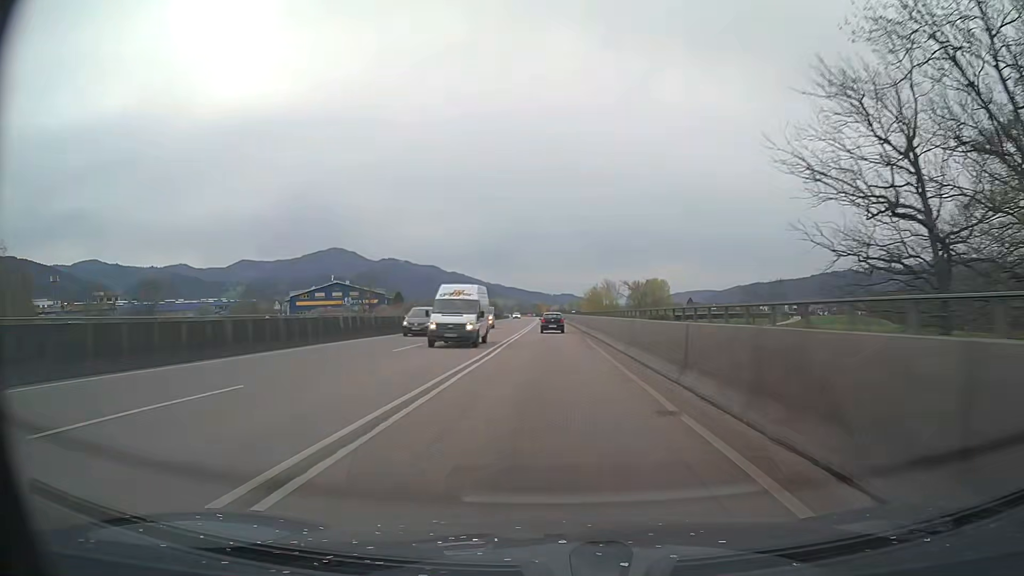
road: trunk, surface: asphalt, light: Day
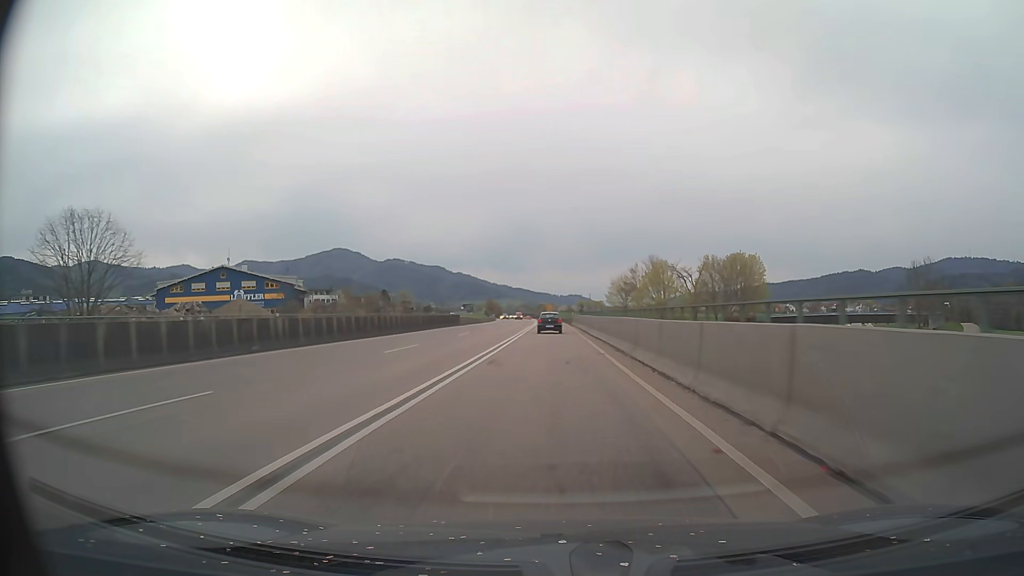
(-0.3, +73.4) m; -1°
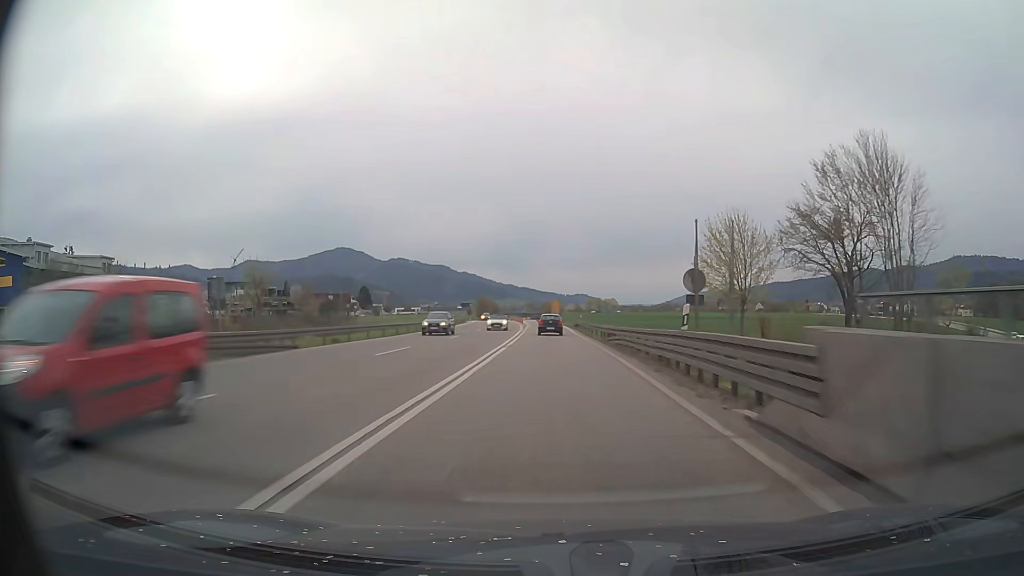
(-0.1, +72.4) m; -1°
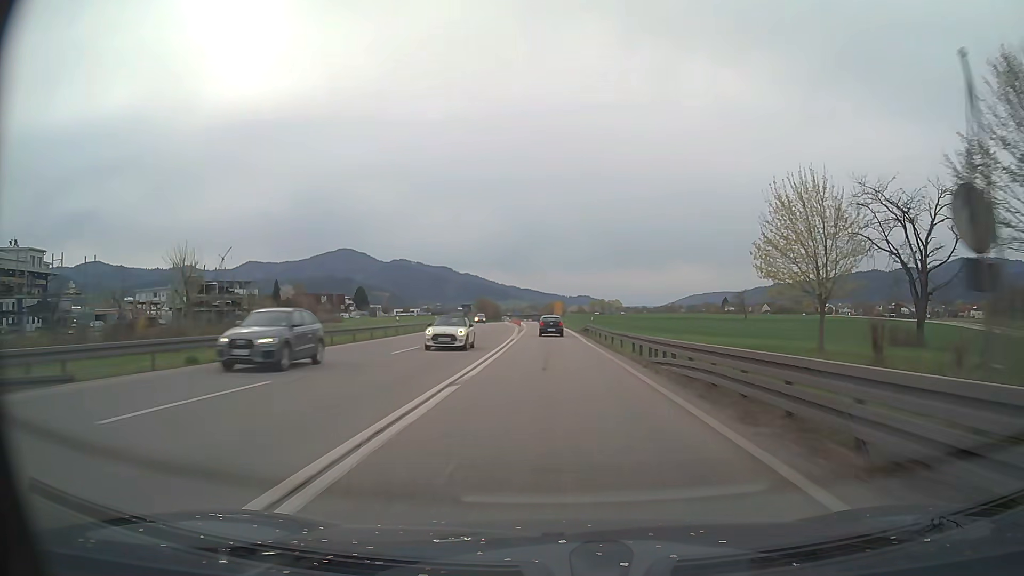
(0.0, +14.5) m; 0°
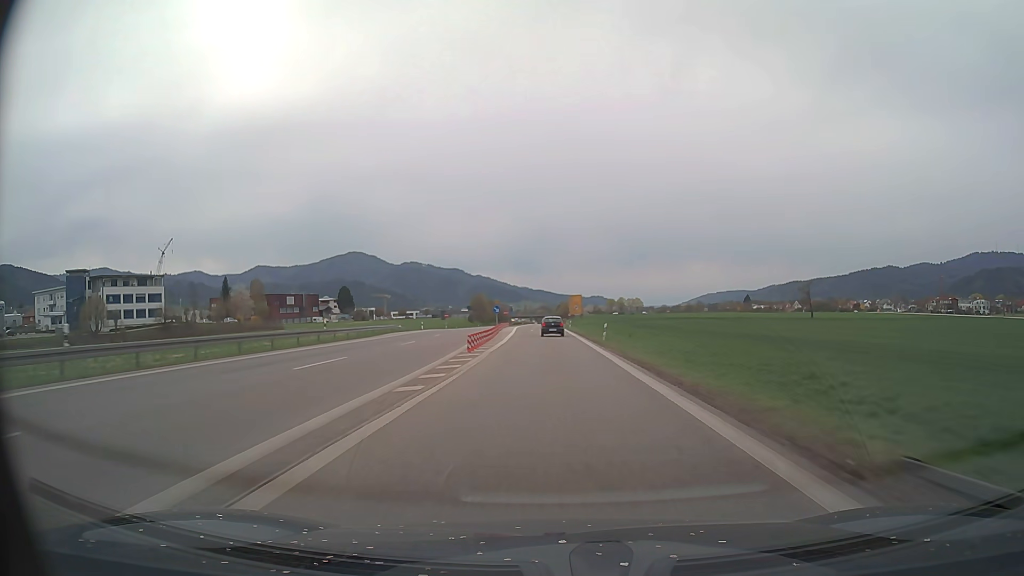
(-0.3, +58.9) m; -1°
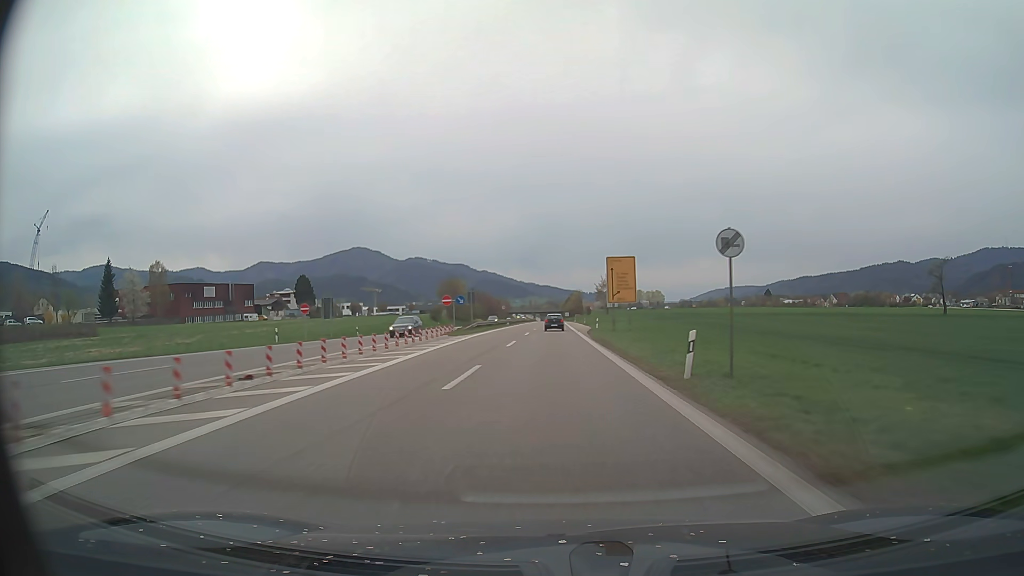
(-0.5, +74.5) m; -1°
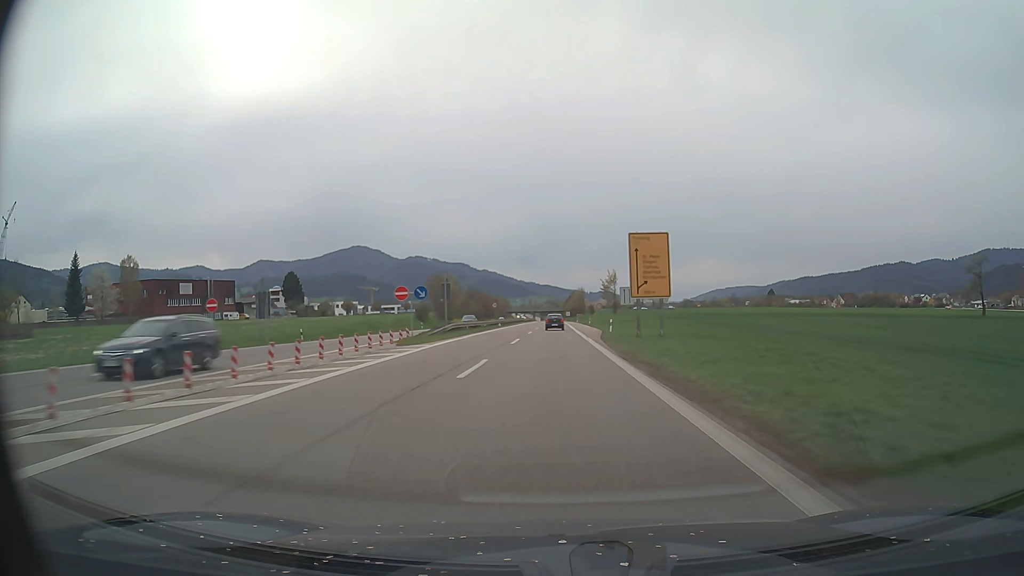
(0.0, +15.0) m; 0°
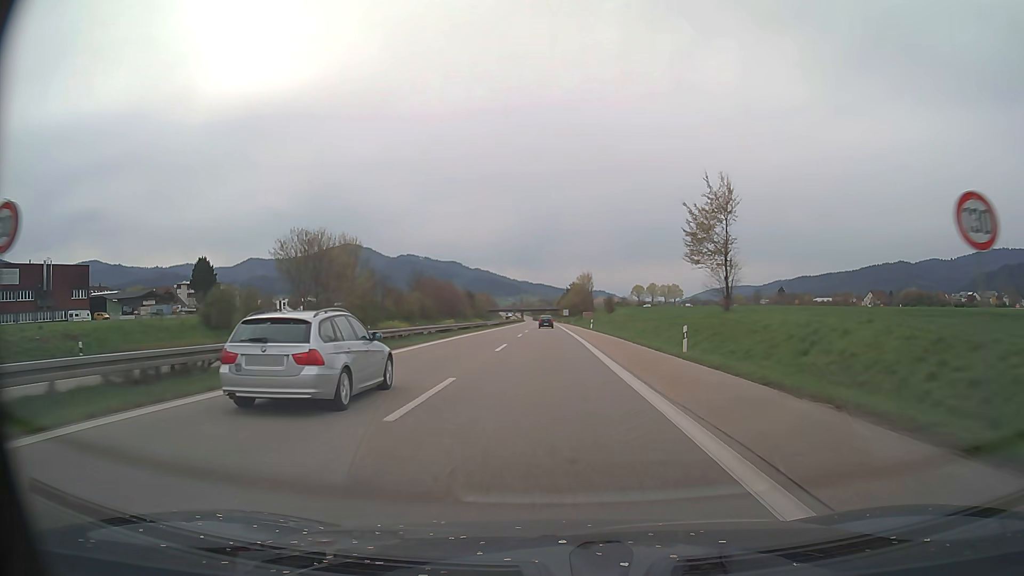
(+0.4, +75.0) m; 0°
(0, +10) (0, +20) (0, +30) (0, +40) (0, +50) (0, +60) (0, +70) (0, +80) (0, +90) (0, +100) m
